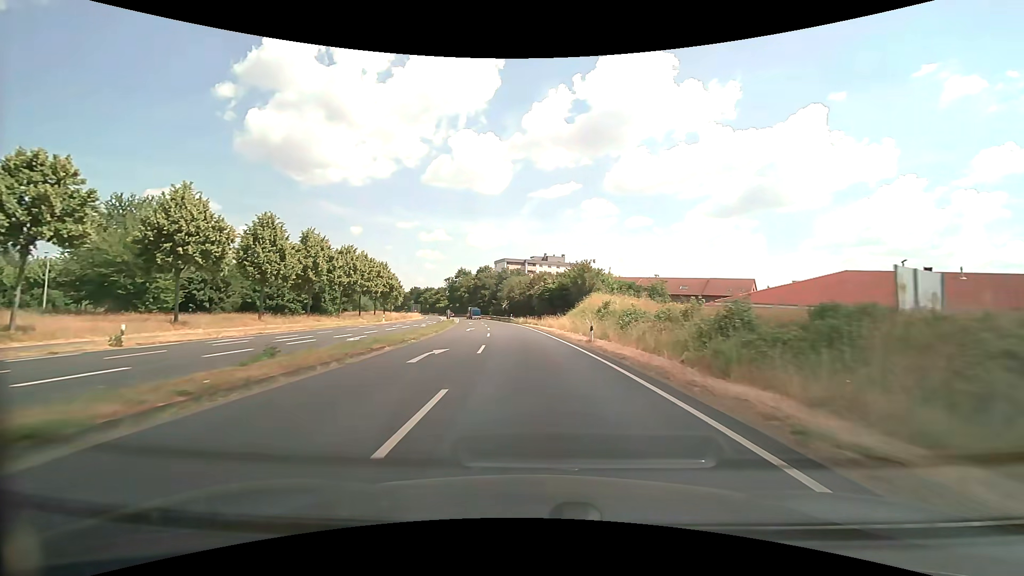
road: primary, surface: asphalt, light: Day
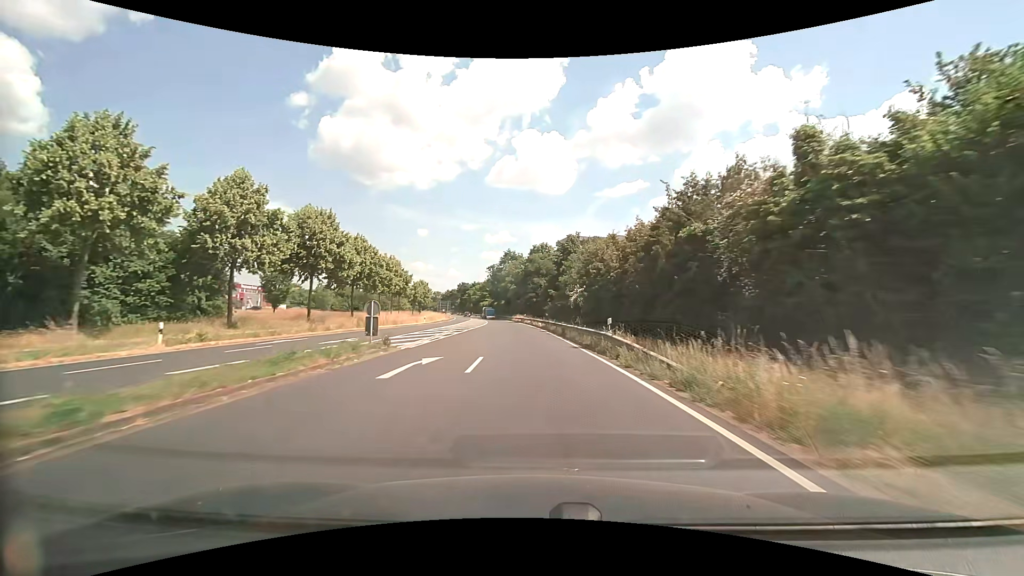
(-3.6, +53.6) m; -7°
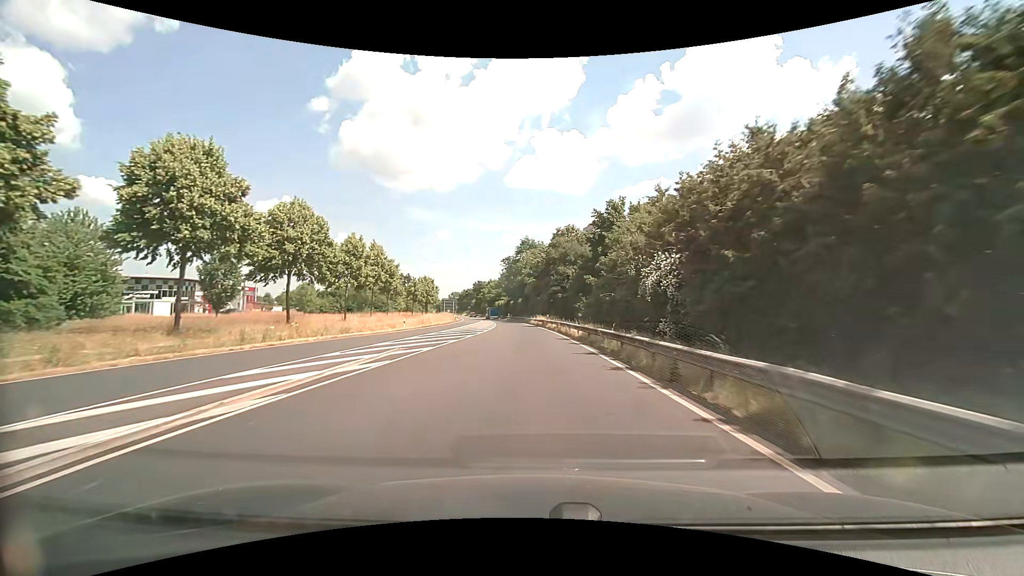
(-0.4, +21.6) m; -2°
(0, +10) (0, +20) (-1, +30) (-2, +40) (-2, +50) (-3, +60) (-4, +70) (-6, +80) (-7, +90) (-9, +100) m
